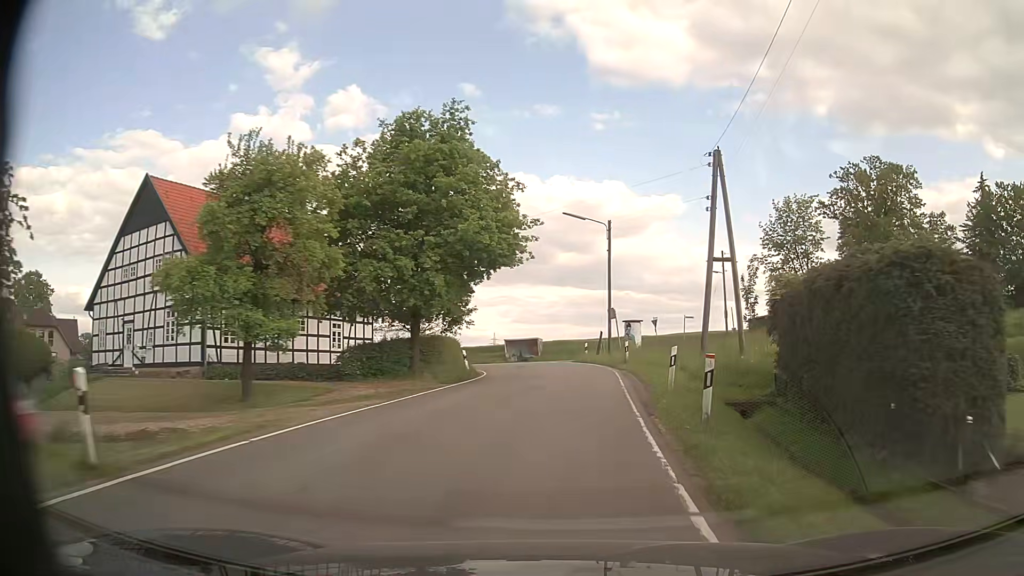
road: tertiary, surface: asphalt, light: Day
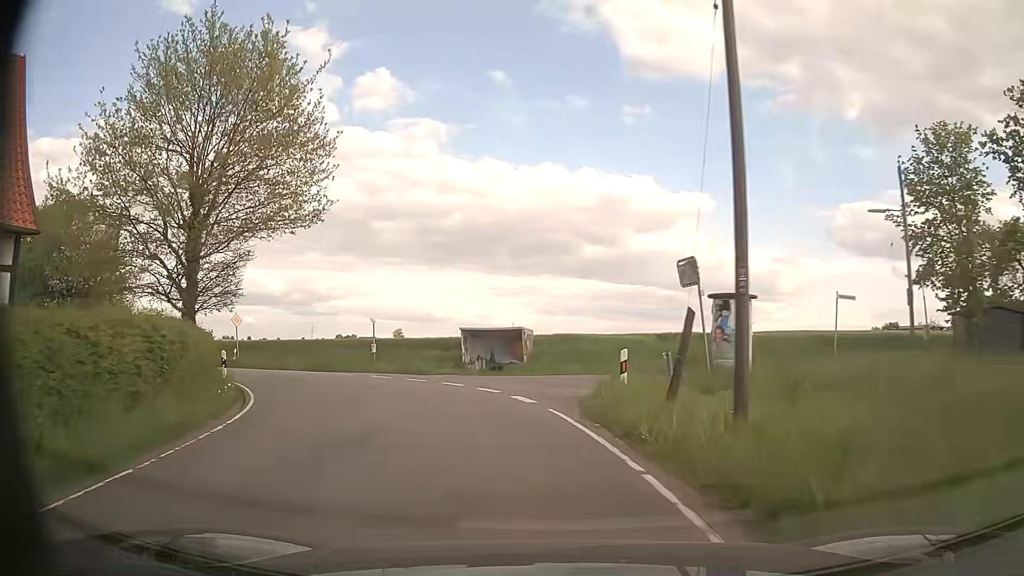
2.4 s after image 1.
(+1.8, +28.2) m; -1°
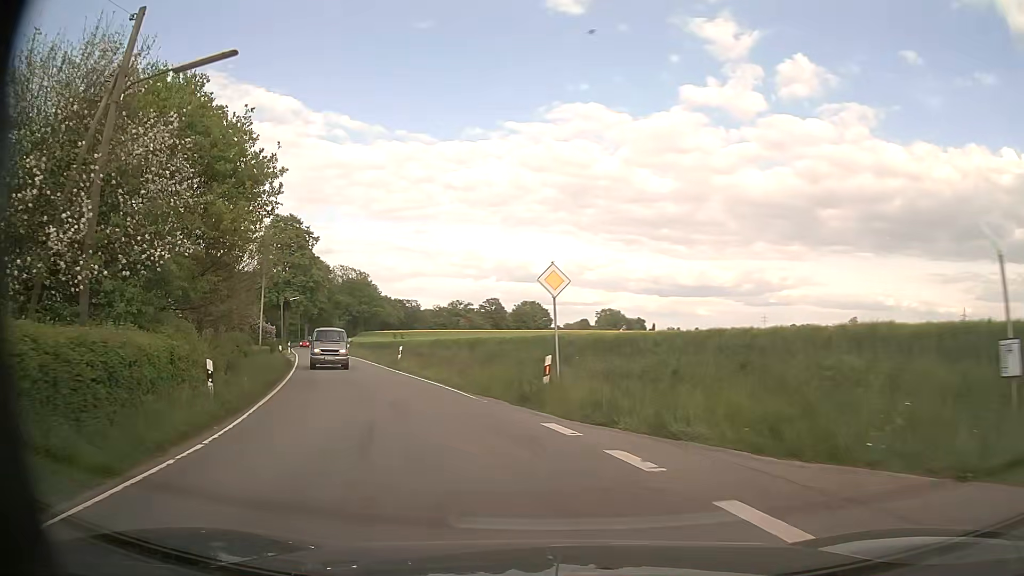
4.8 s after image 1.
(-7.4, +25.0) m; -37°
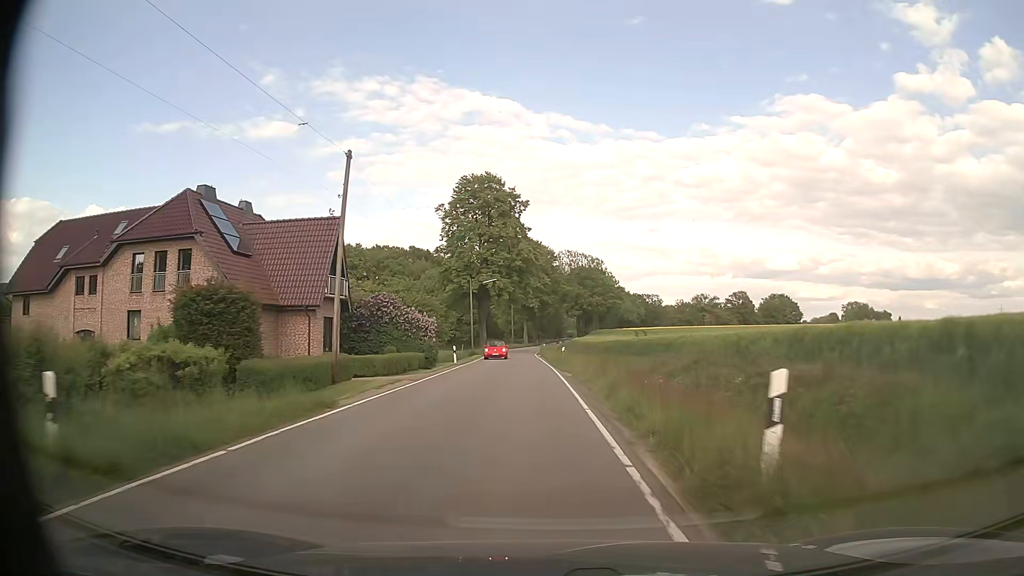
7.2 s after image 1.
(-7.4, +30.5) m; -21°
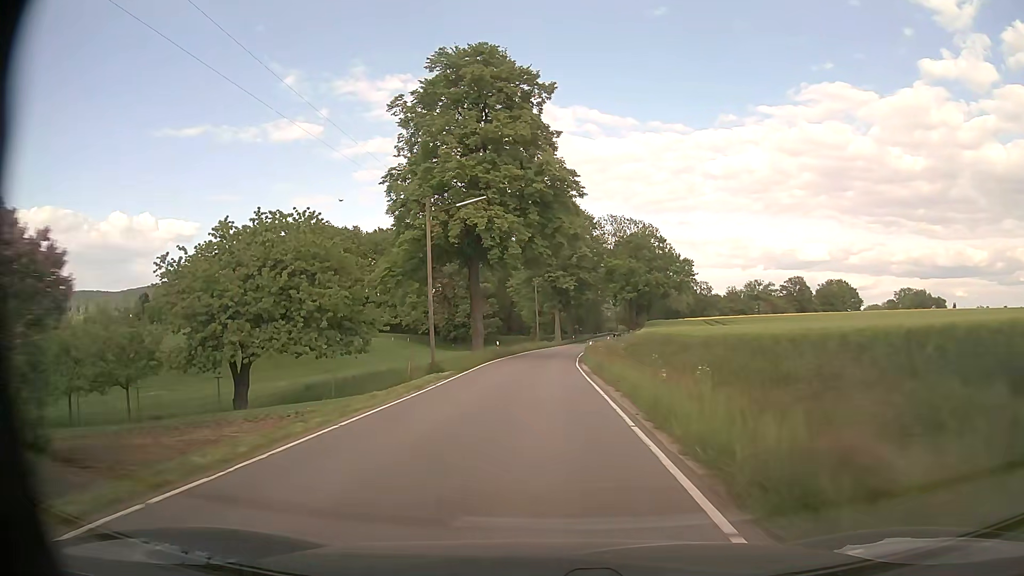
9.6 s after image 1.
(-1.2, +38.7) m; -3°
(0, +10) (0, +20) (0, +30) (0, +40) (+1, +50) (+1, +60) (+3, +70) (+4, +80) (+5, +90) (+7, +100) m
